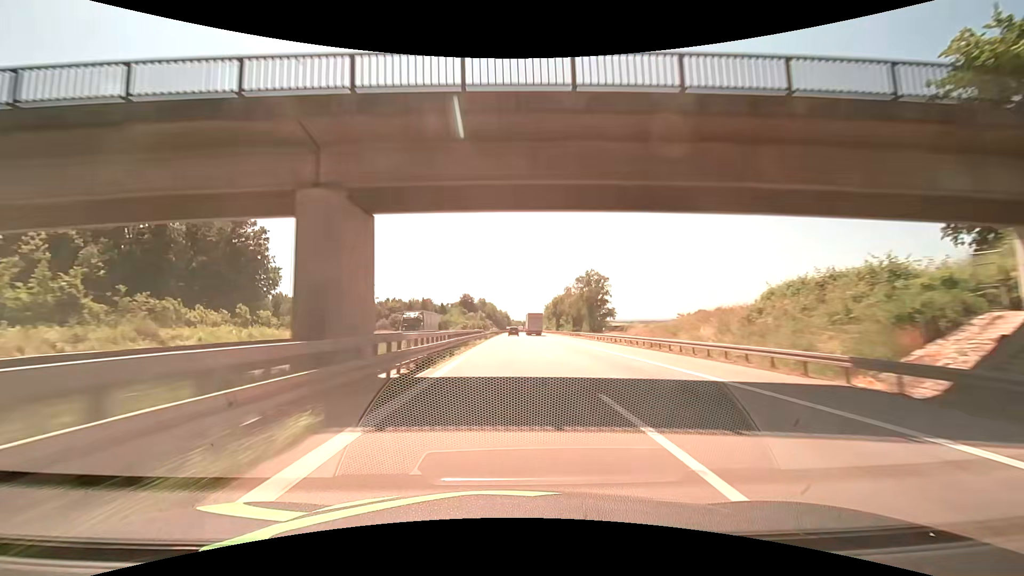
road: motorway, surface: asphalt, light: Day
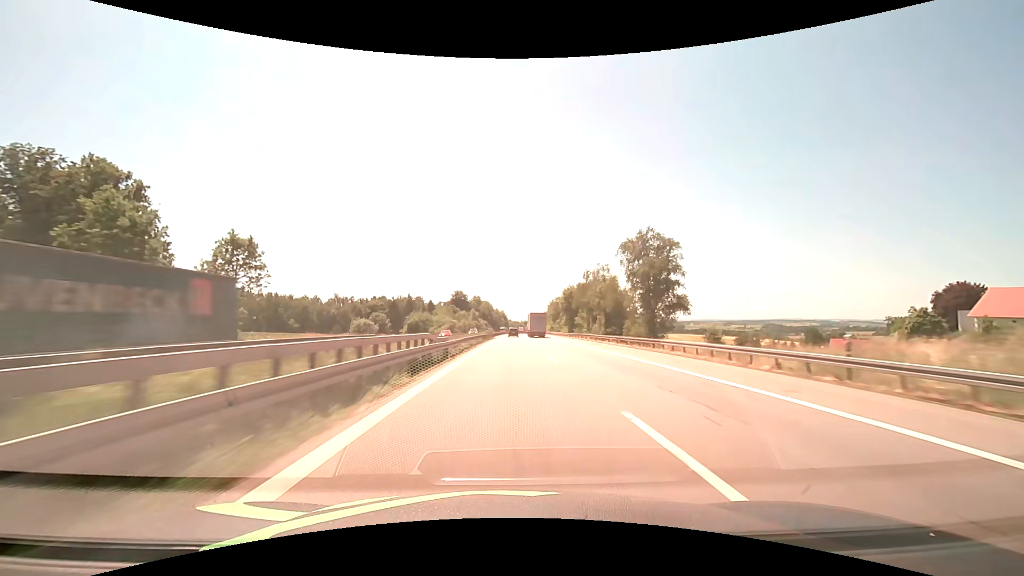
(0.0, +38.1) m; 0°
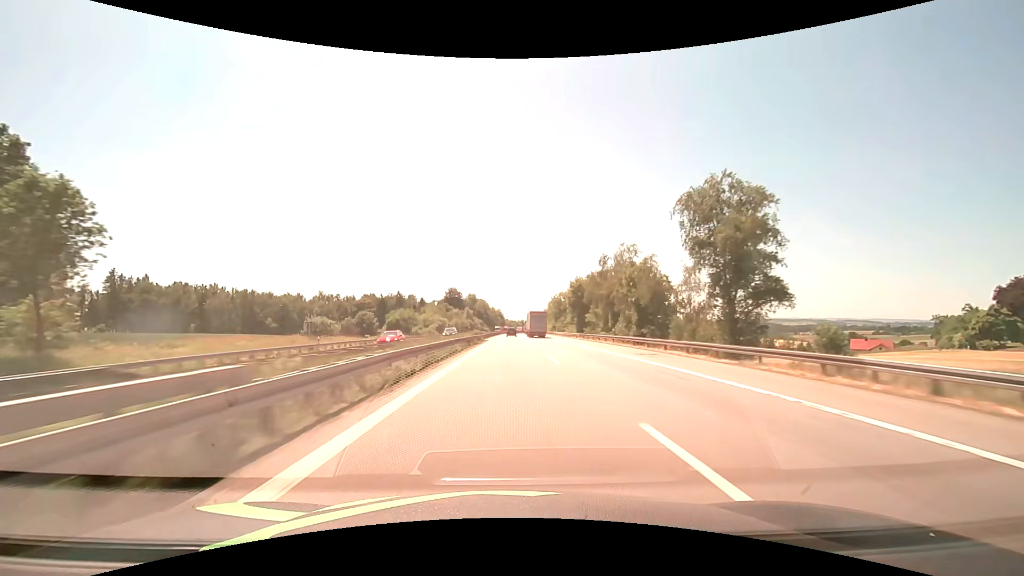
(+0.1, +19.1) m; 0°
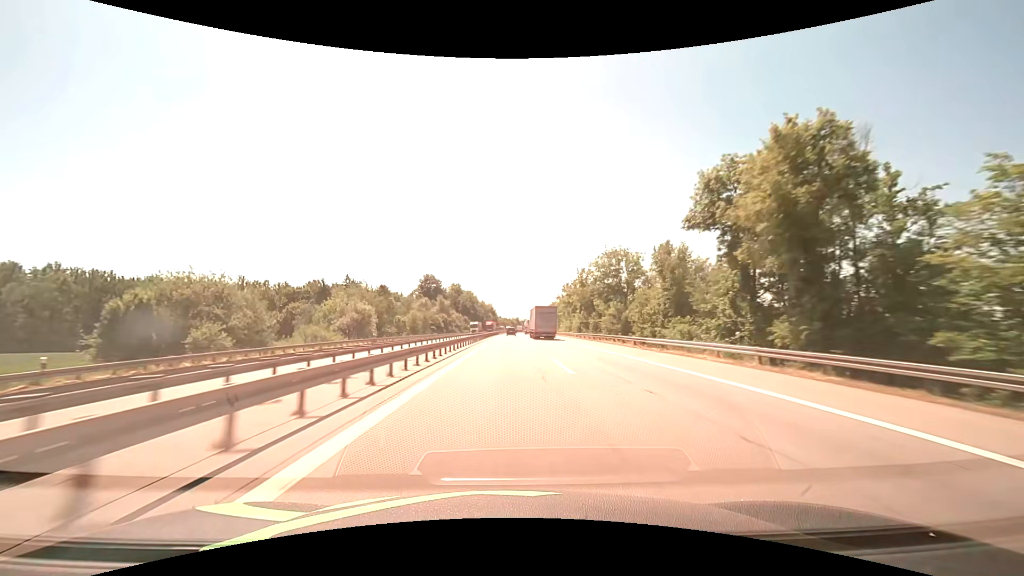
(+0.6, +76.3) m; +1°
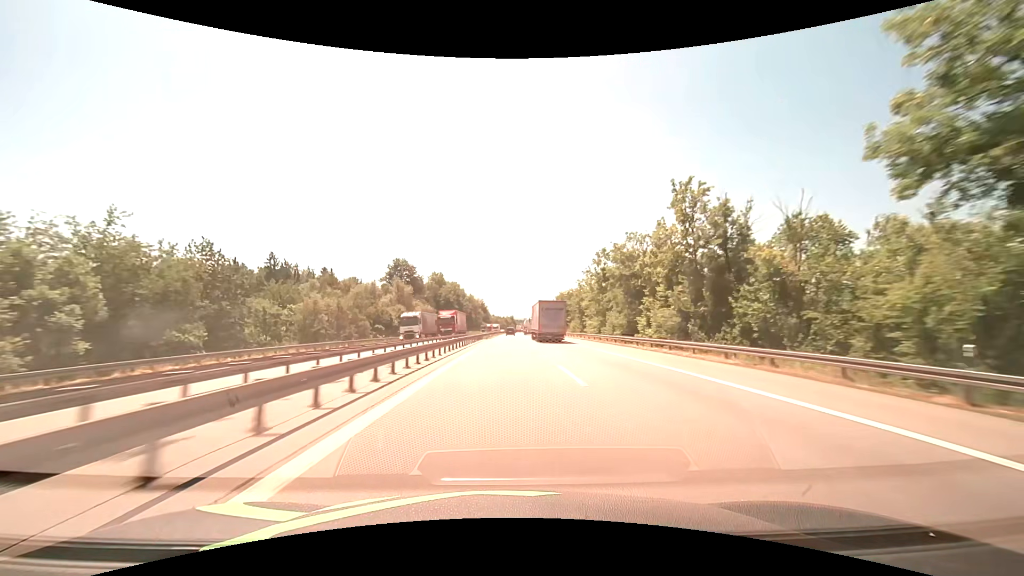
(+0.4, +57.2) m; +1°
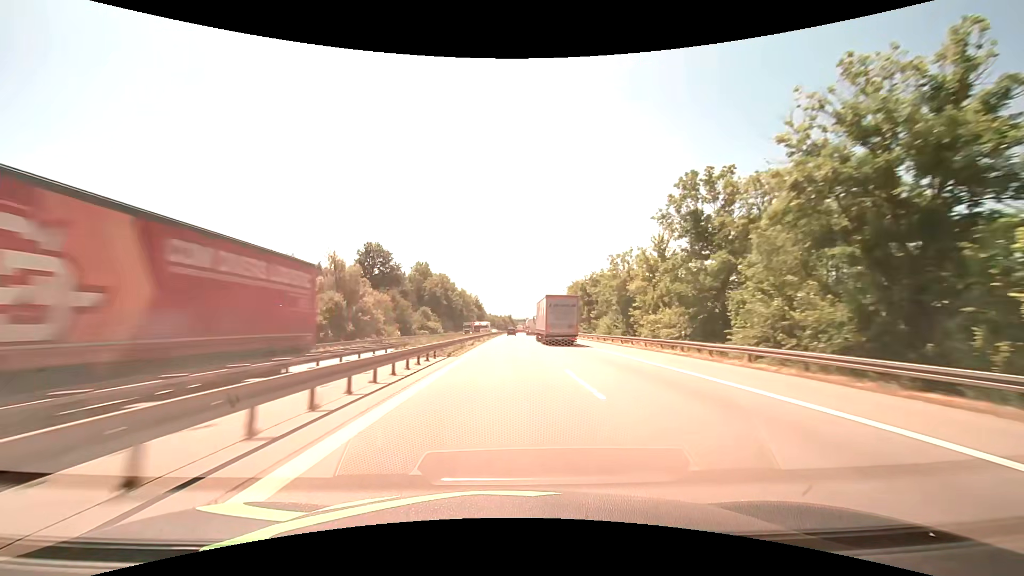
(+0.1, +38.2) m; 0°
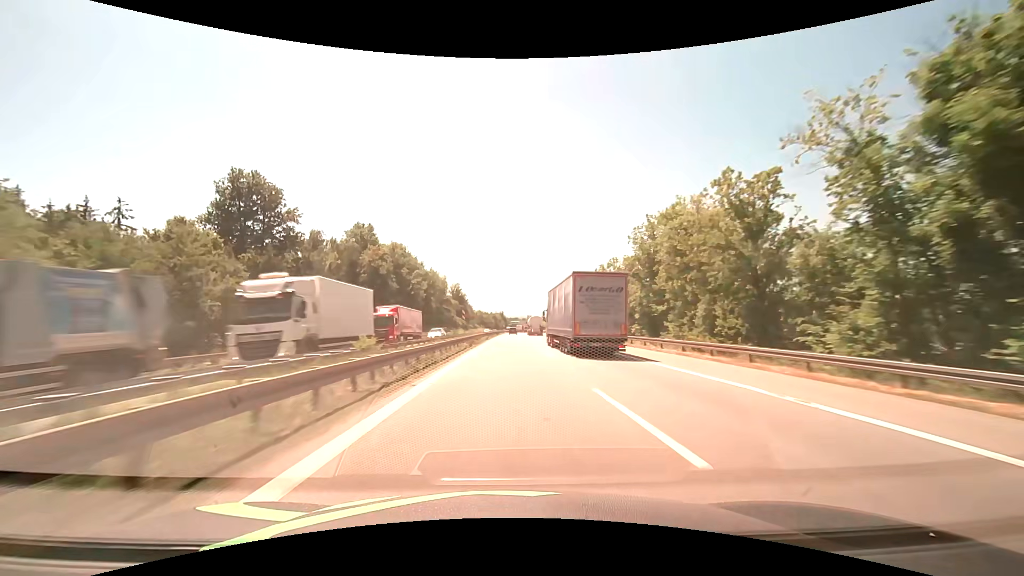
(+0.5, +76.3) m; +1°
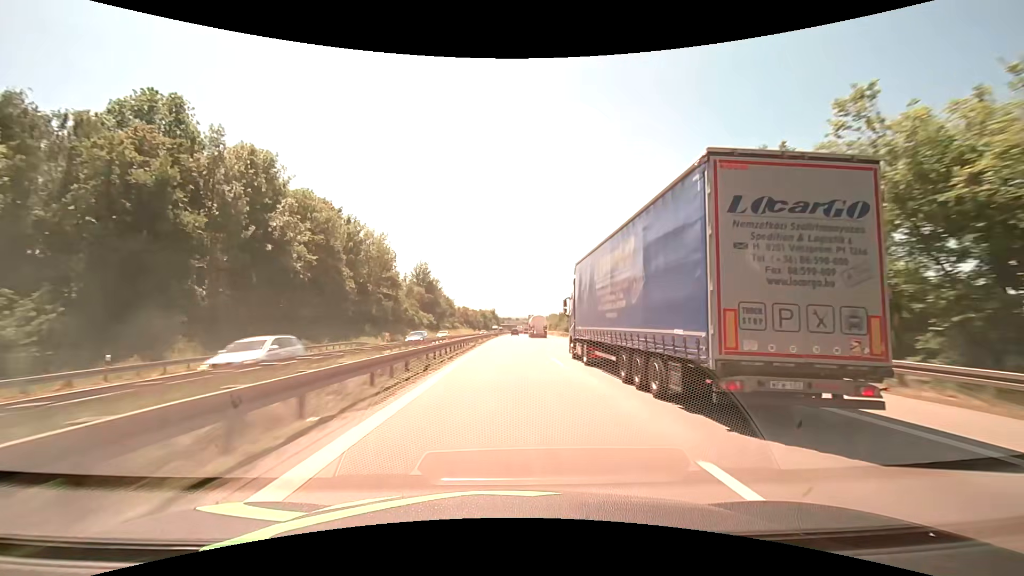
(+0.5, +76.3) m; +1°
(0, +10) (0, +20) (0, +30) (0, +40) (0, +50) (0, +60) (0, +70) (+1, +80) (+1, +90) (+1, +100) m
